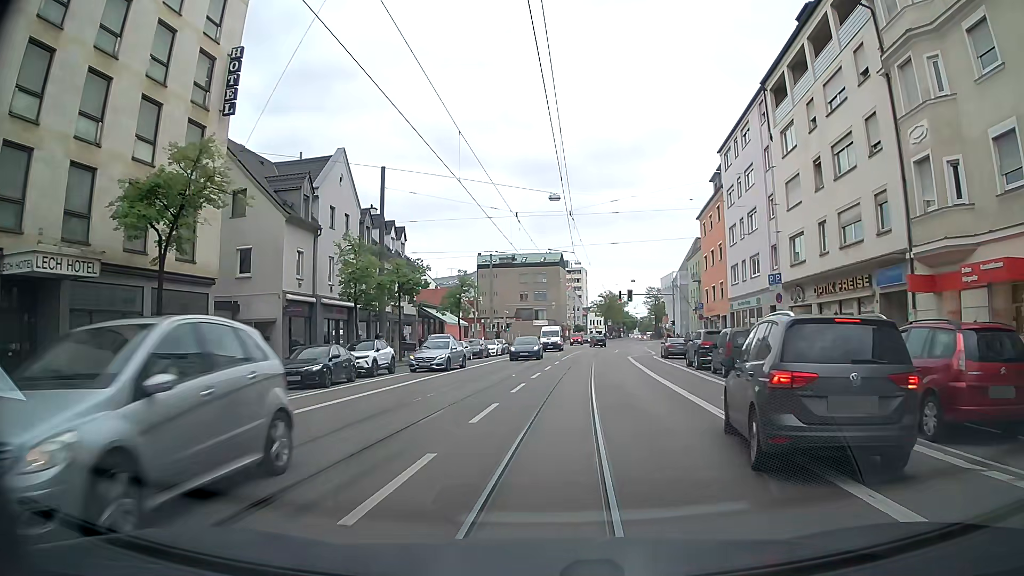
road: tertiary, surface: asphalt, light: Day
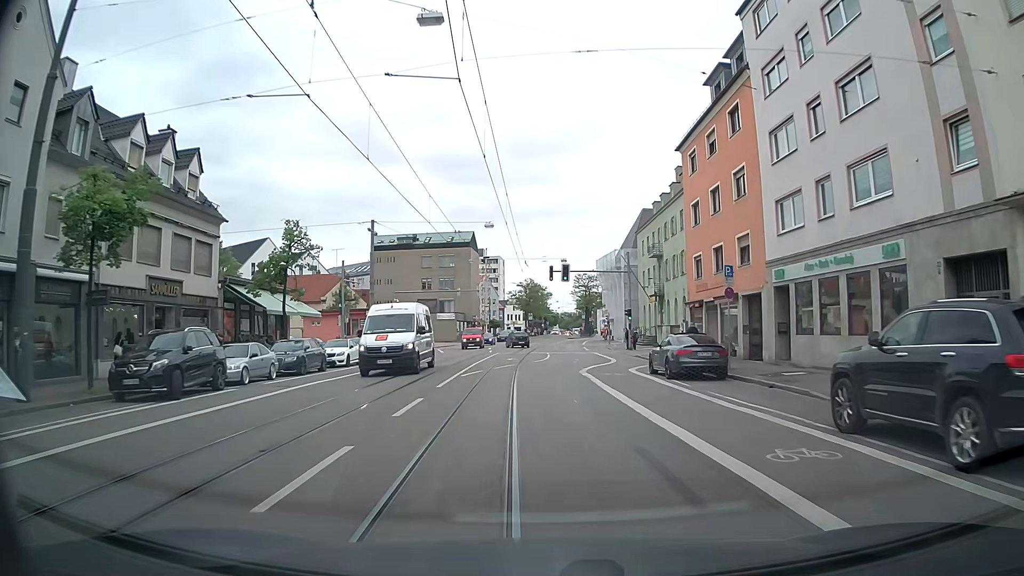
(+1.5, +24.1) m; +7°
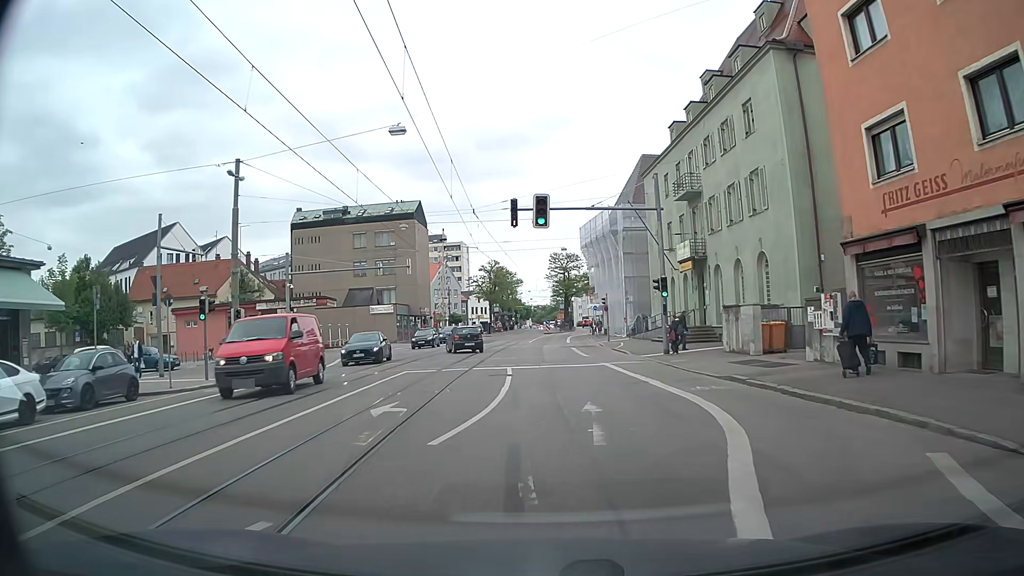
(+0.5, +23.8) m; +2°
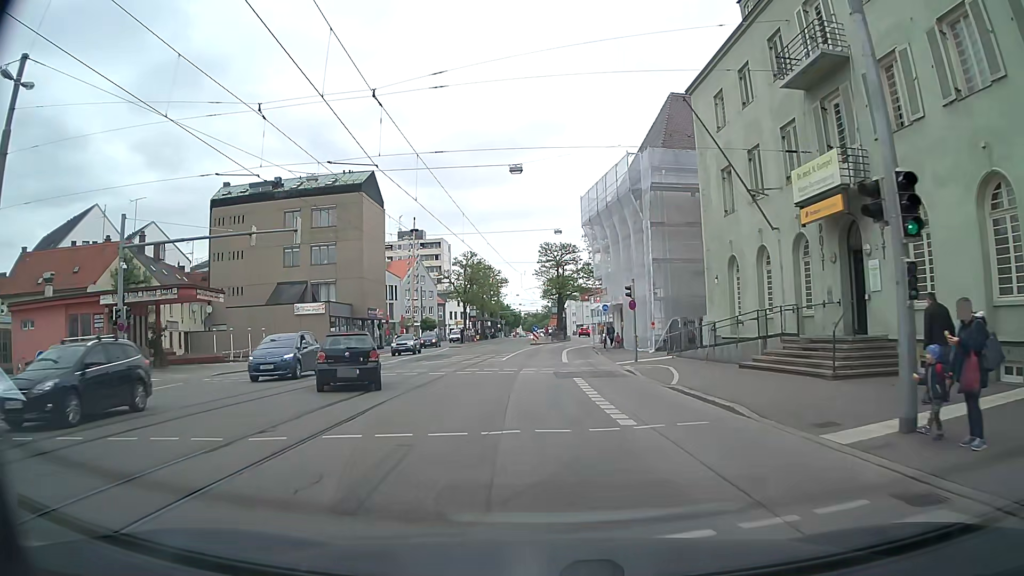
(+0.5, +20.0) m; +1°
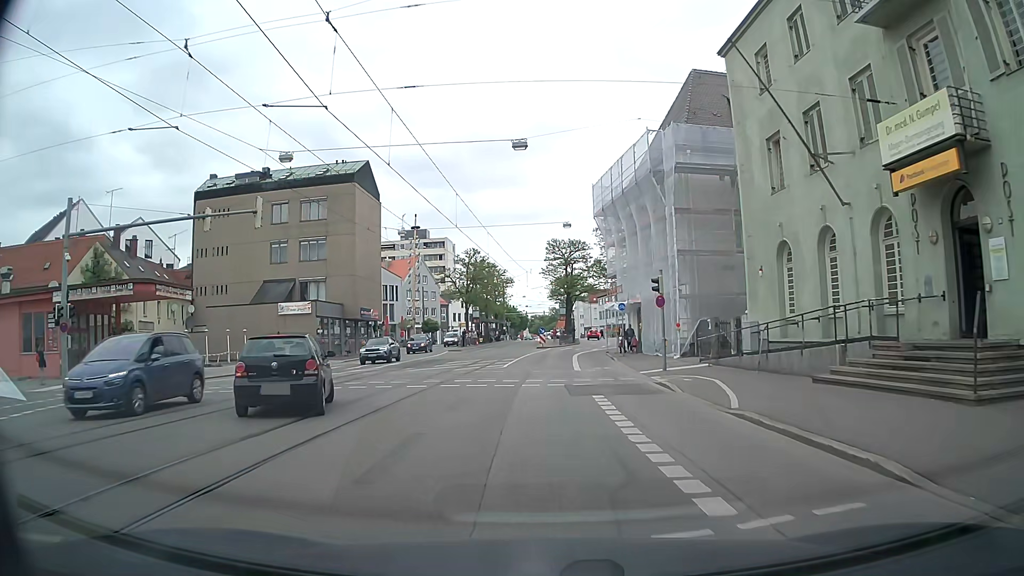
(0.0, +4.9) m; 0°
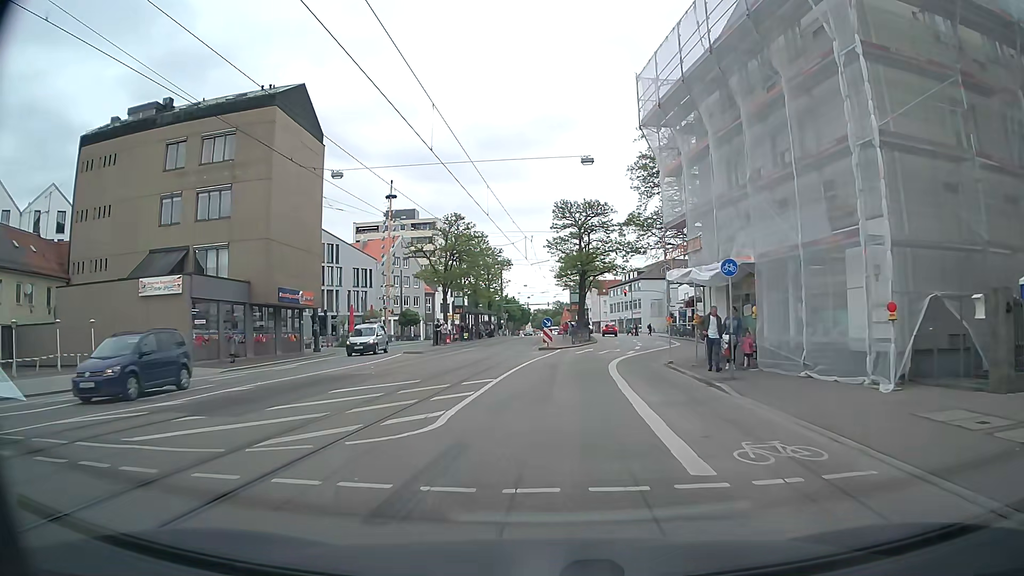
(-0.3, +19.4) m; +1°
